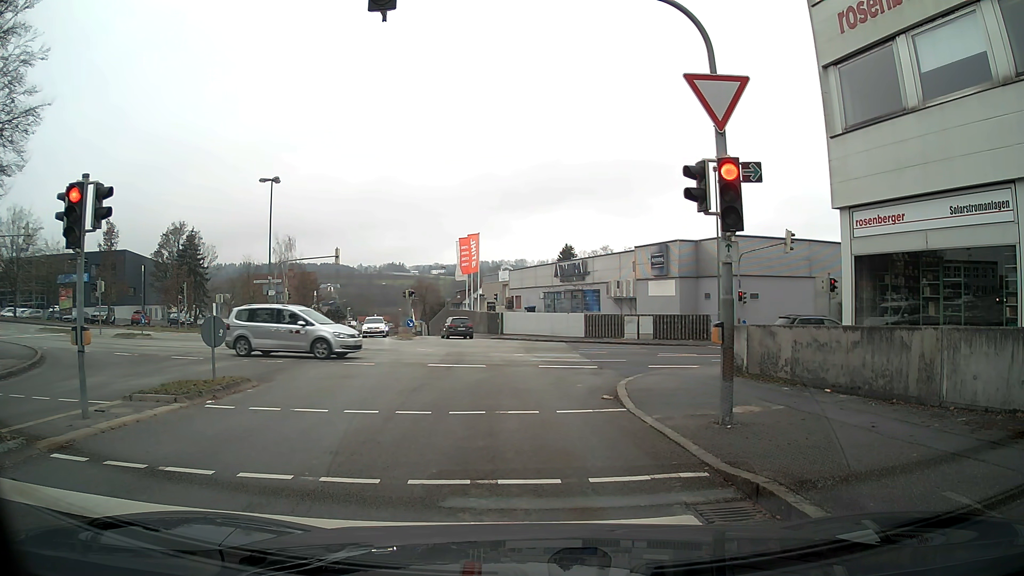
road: residential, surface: asphalt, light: Day
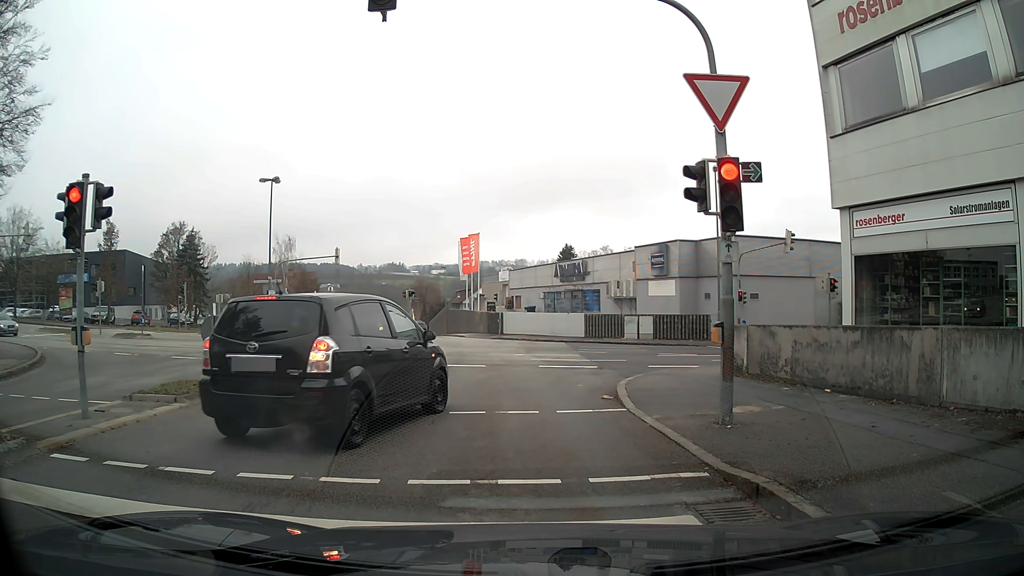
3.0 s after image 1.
(0.0, 0.0) m; 0°
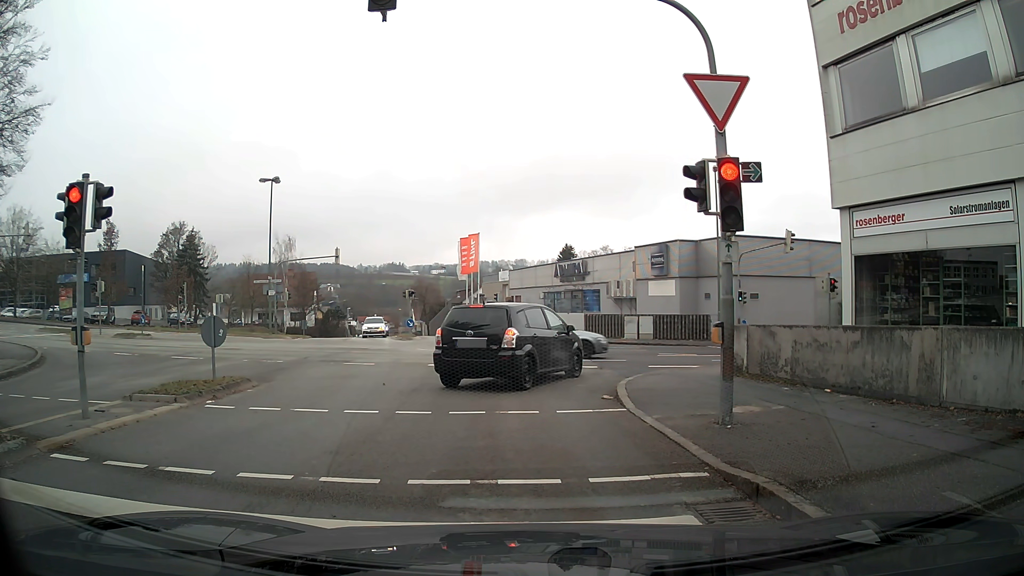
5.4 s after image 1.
(0.0, 0.0) m; 0°
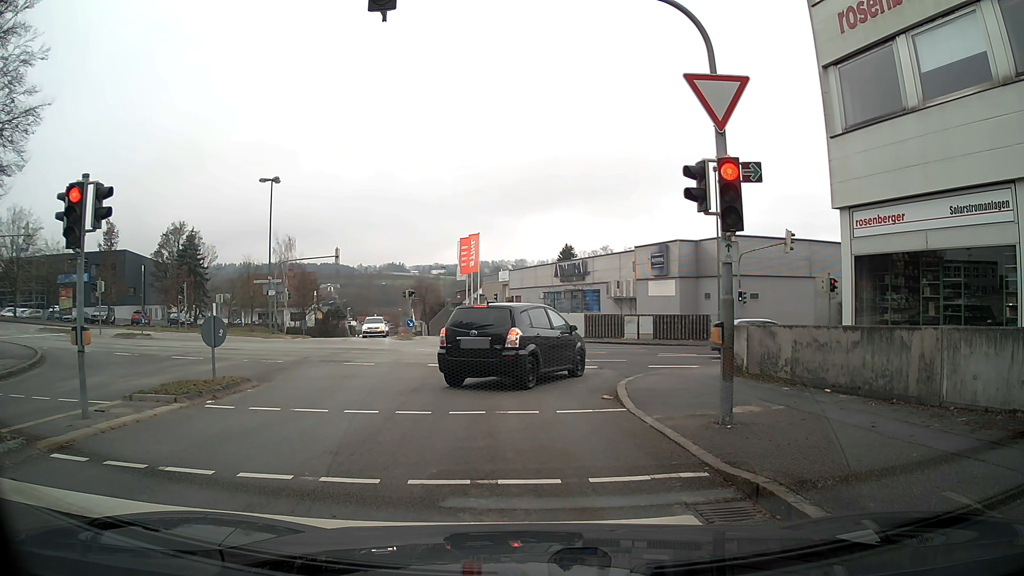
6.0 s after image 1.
(0.0, 0.0) m; 0°
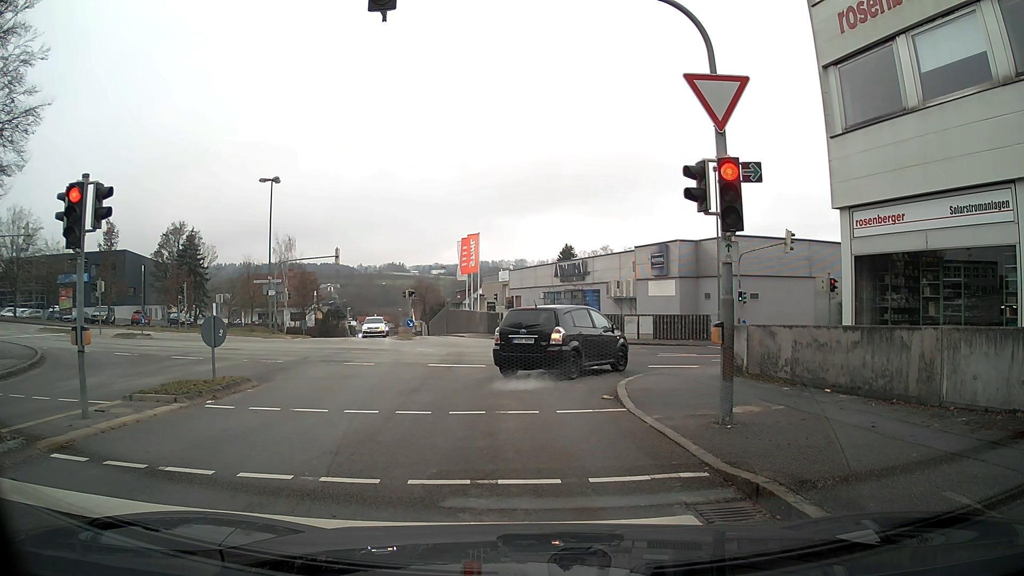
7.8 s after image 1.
(0.0, 0.0) m; 0°
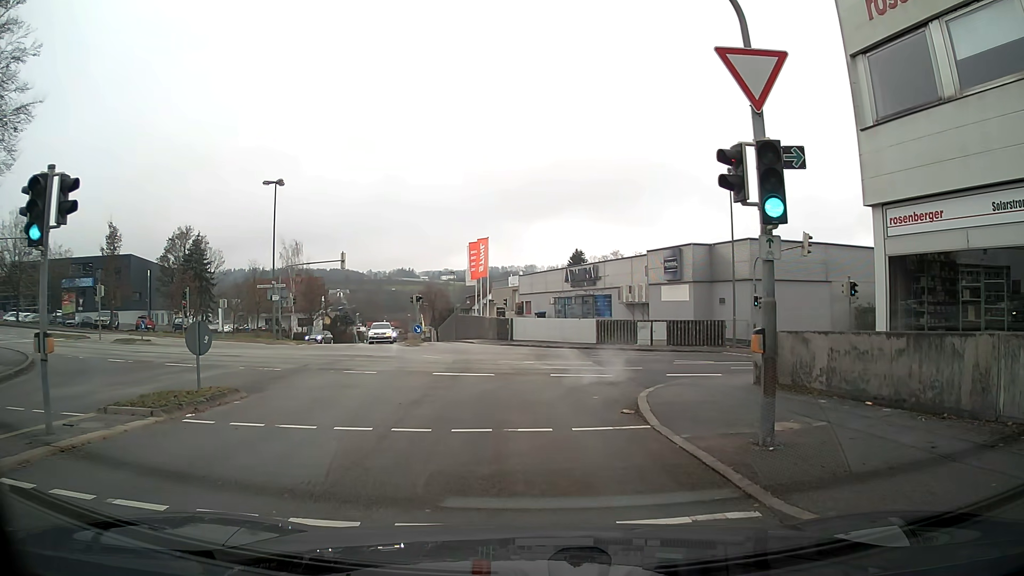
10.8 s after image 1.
(0.0, +1.2) m; +1°
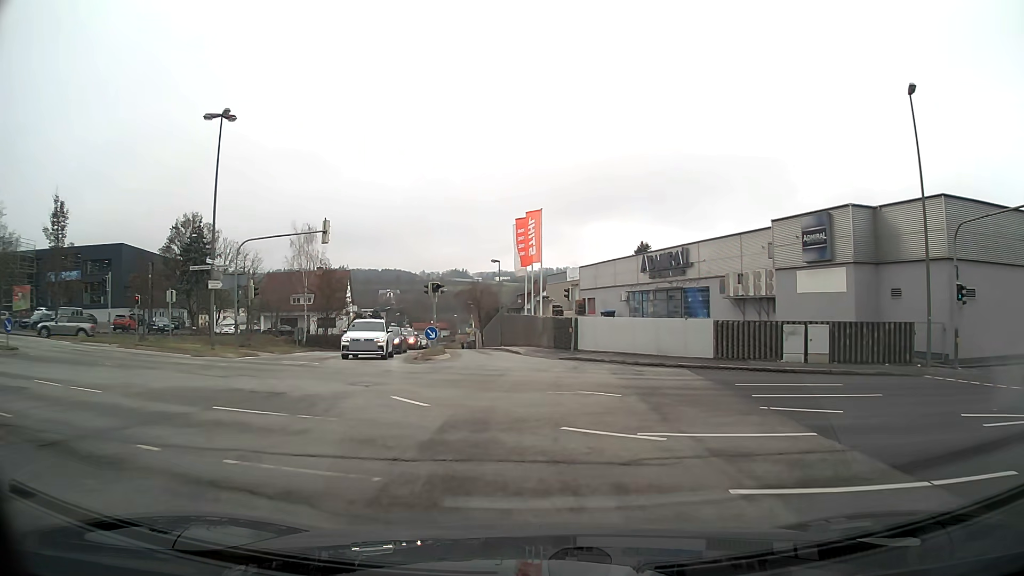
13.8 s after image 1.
(-0.6, +16.1) m; -3°
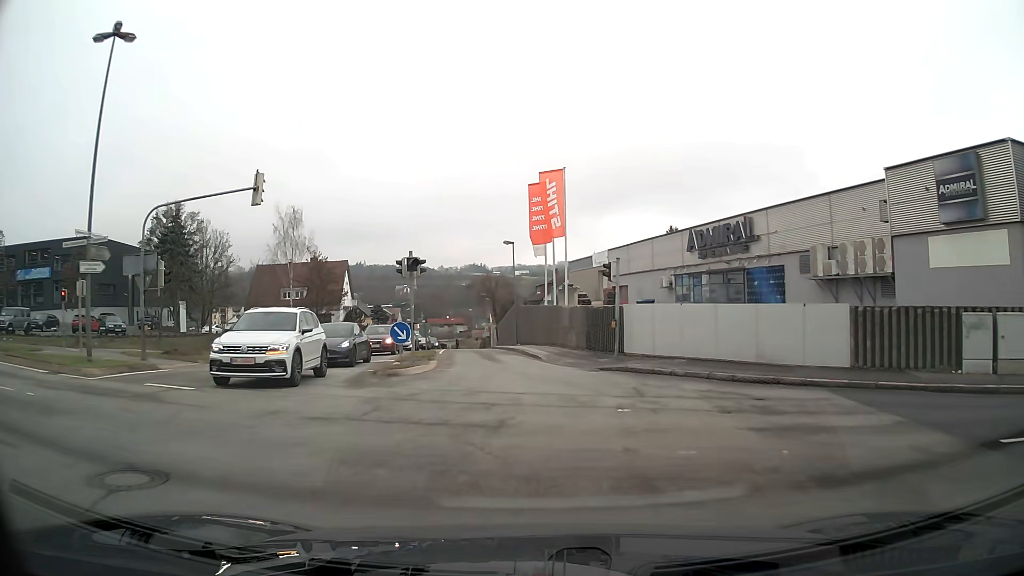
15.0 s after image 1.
(-0.1, +10.3) m; -1°
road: tertiary
(0, +10) (-1, +20) (-2, +30) (-3, +40) (-4, +50) (-6, +60) (-7, +70) (-8, +80) (-9, +89) (-11, +99) m
